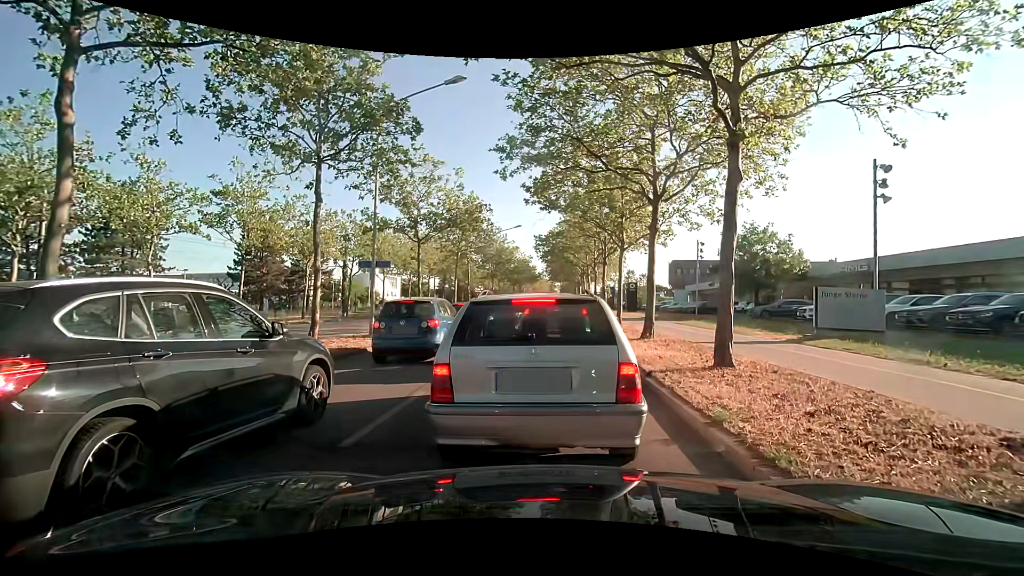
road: primary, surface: asphalt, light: Day
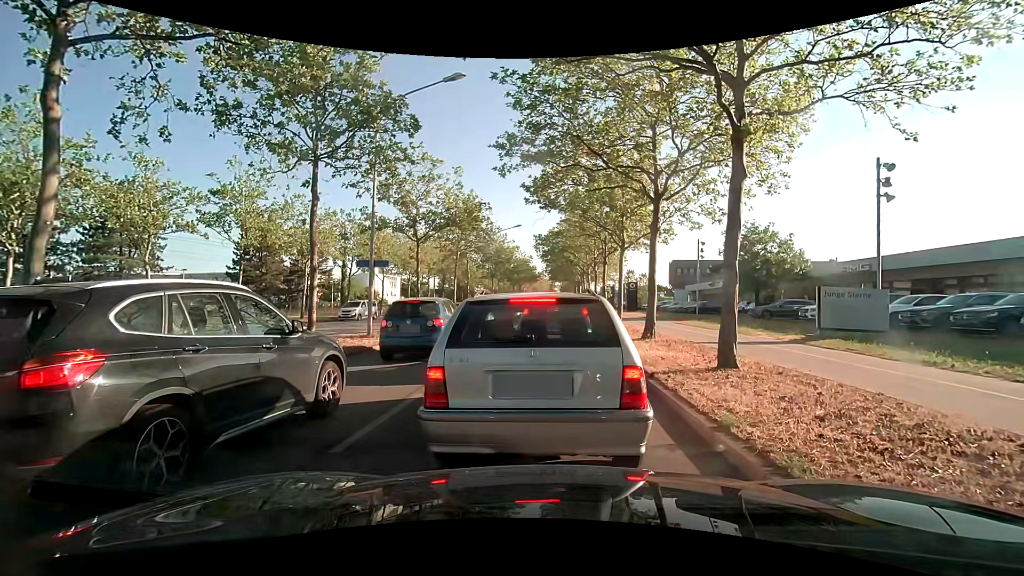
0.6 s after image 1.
(0.0, +0.2) m; 0°
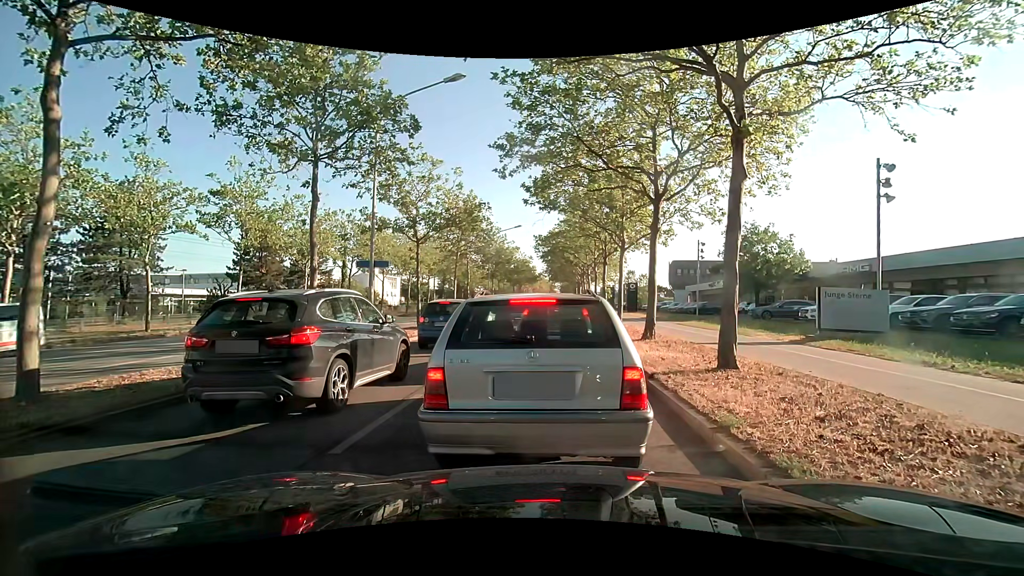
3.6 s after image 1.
(0.0, +0.1) m; 0°
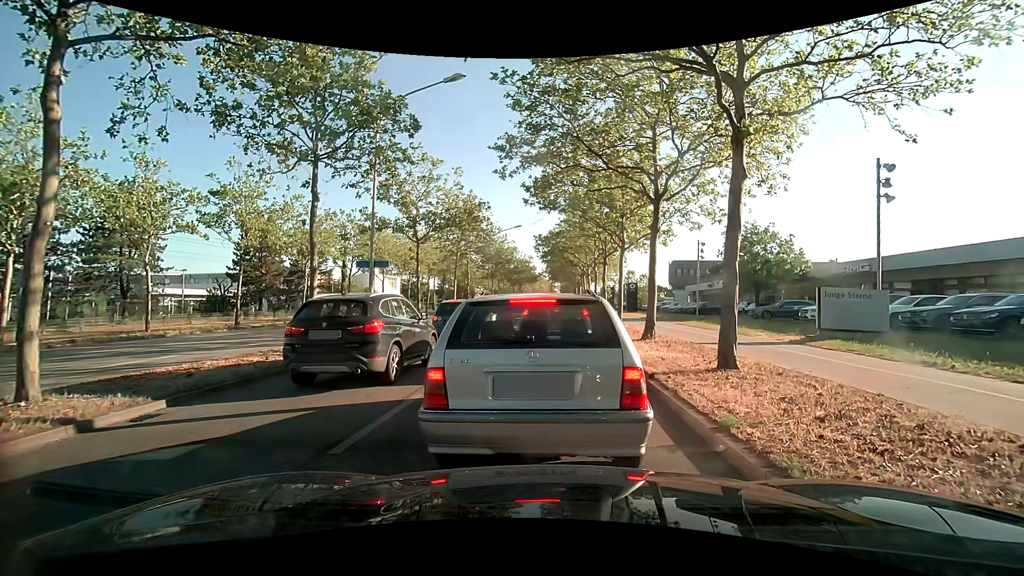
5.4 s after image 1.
(0.0, 0.0) m; 0°
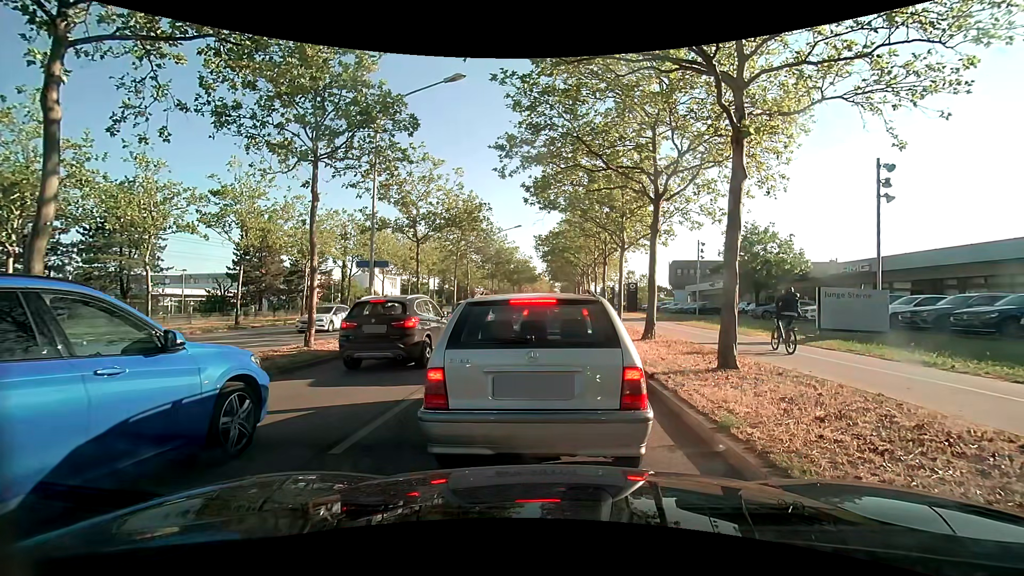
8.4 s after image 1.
(0.0, 0.0) m; 0°
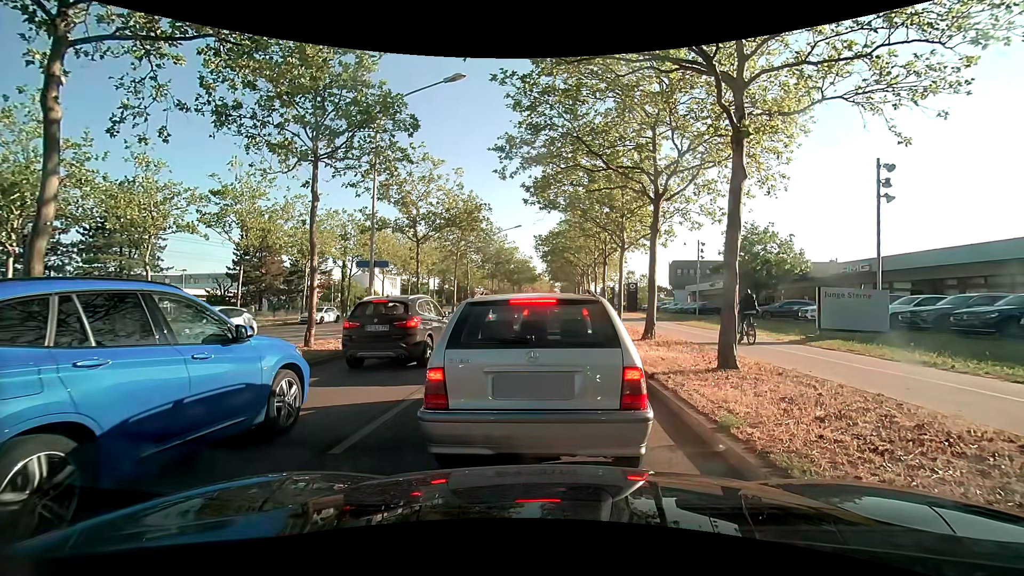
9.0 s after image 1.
(0.0, 0.0) m; 0°
